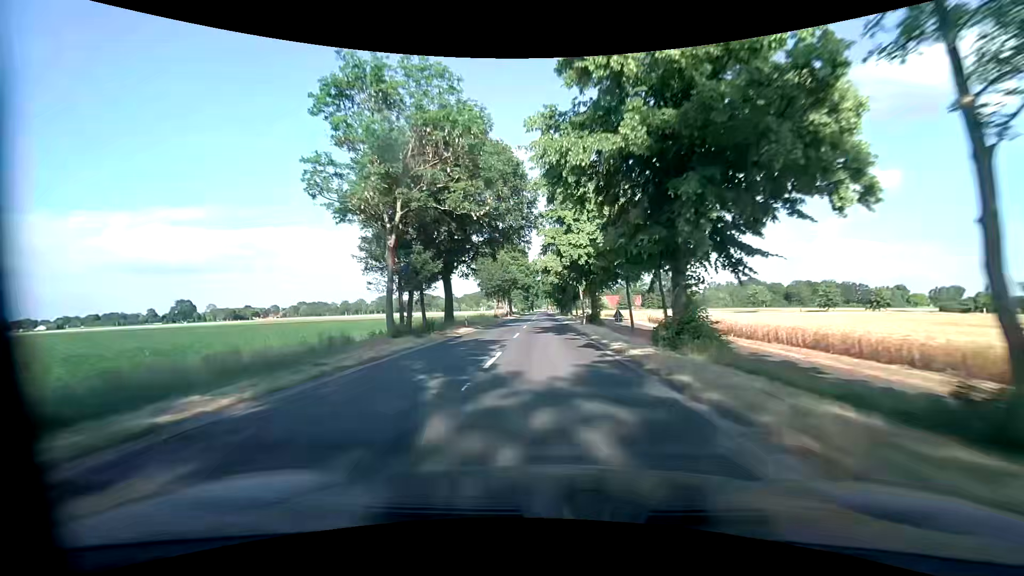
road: secondary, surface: asphalt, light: Day
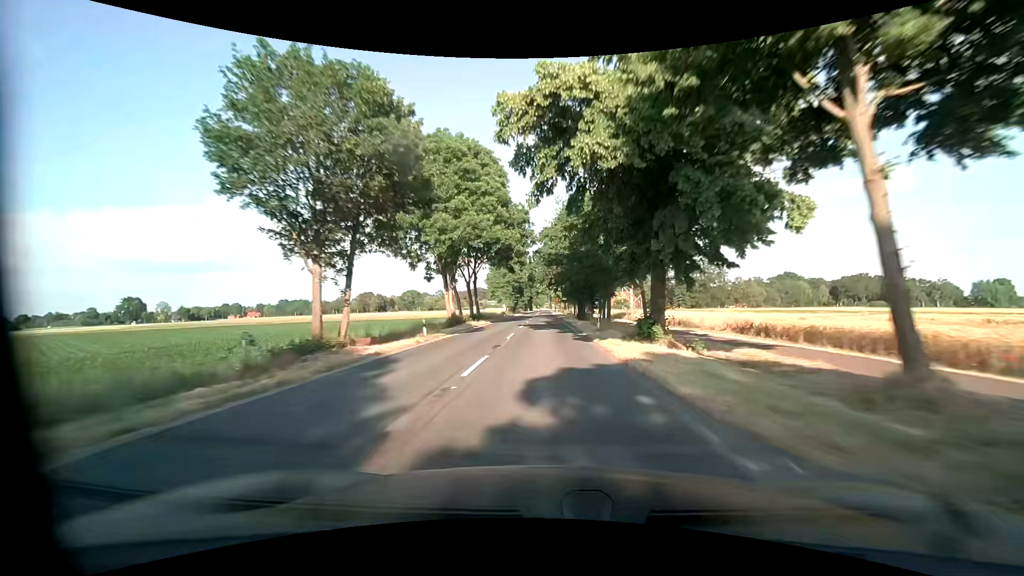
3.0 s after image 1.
(-0.2, +62.1) m; 0°
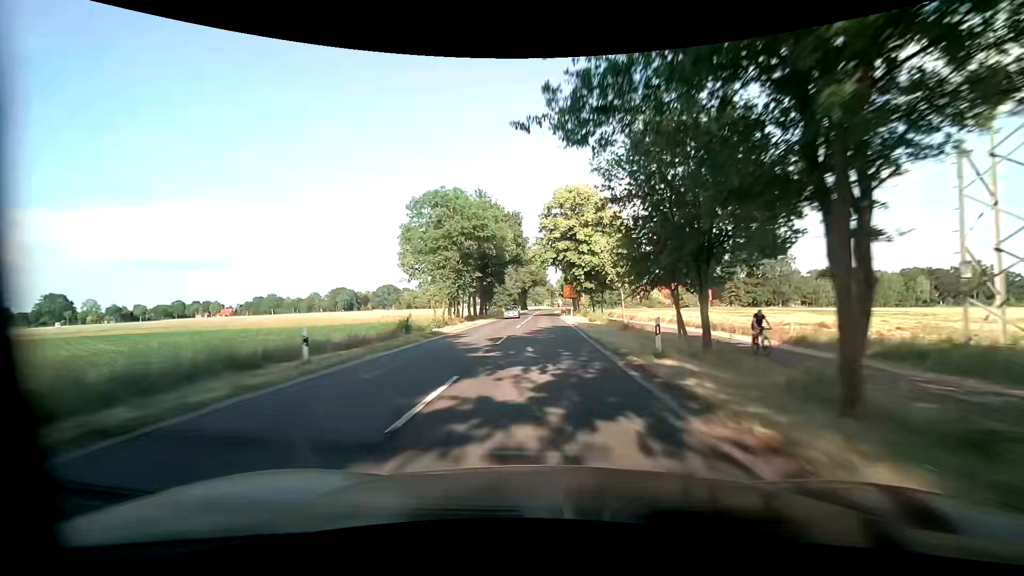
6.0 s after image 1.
(-0.2, +64.4) m; 0°
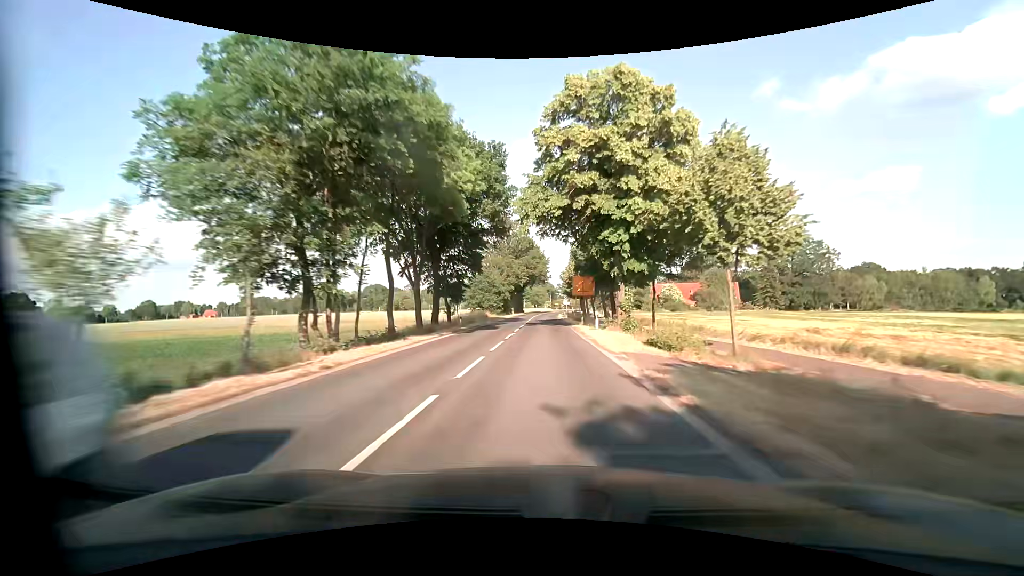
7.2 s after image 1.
(+0.1, +26.0) m; 0°
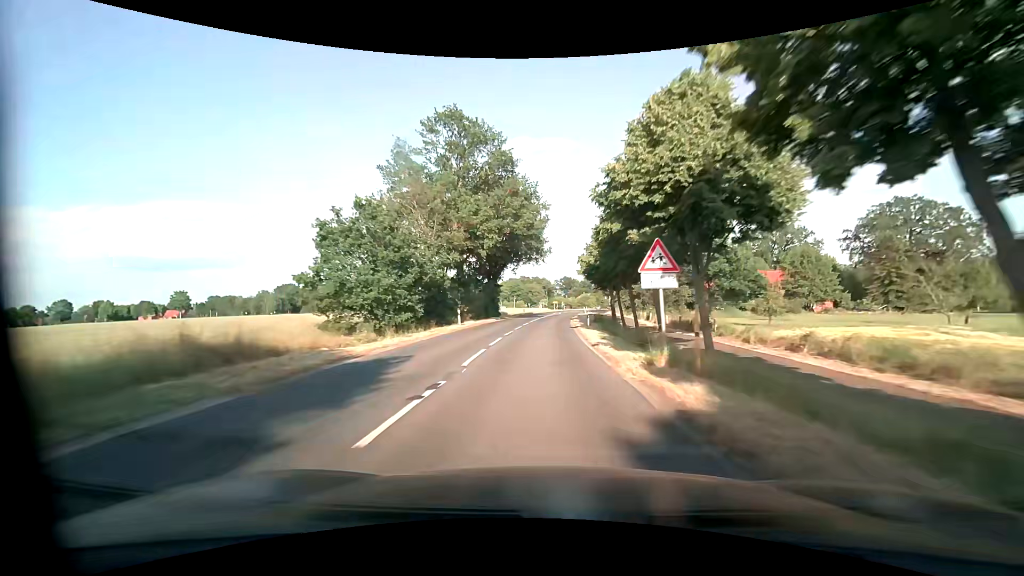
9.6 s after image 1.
(+0.2, +52.4) m; 0°
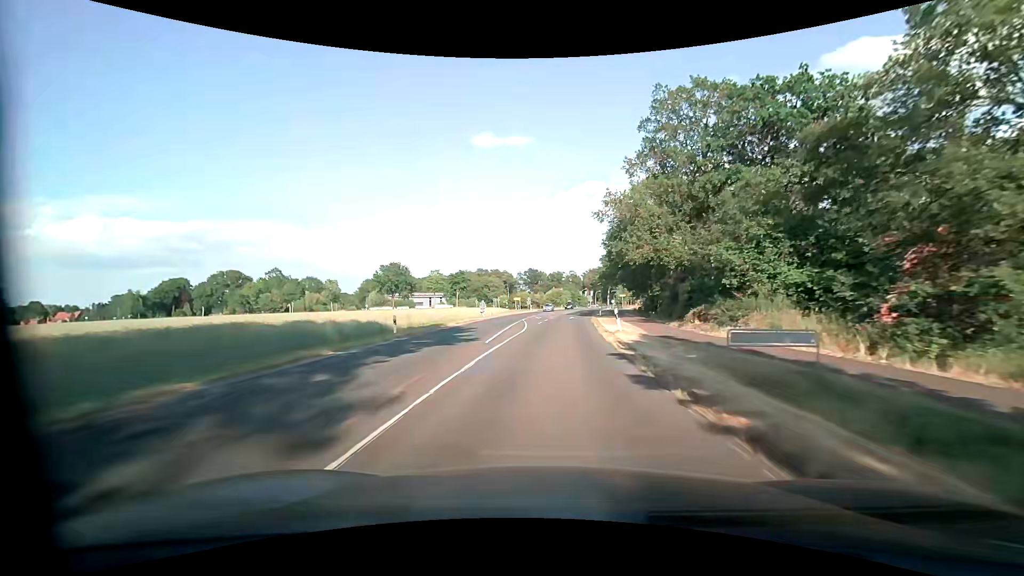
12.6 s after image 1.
(+1.8, +62.4) m; +4°
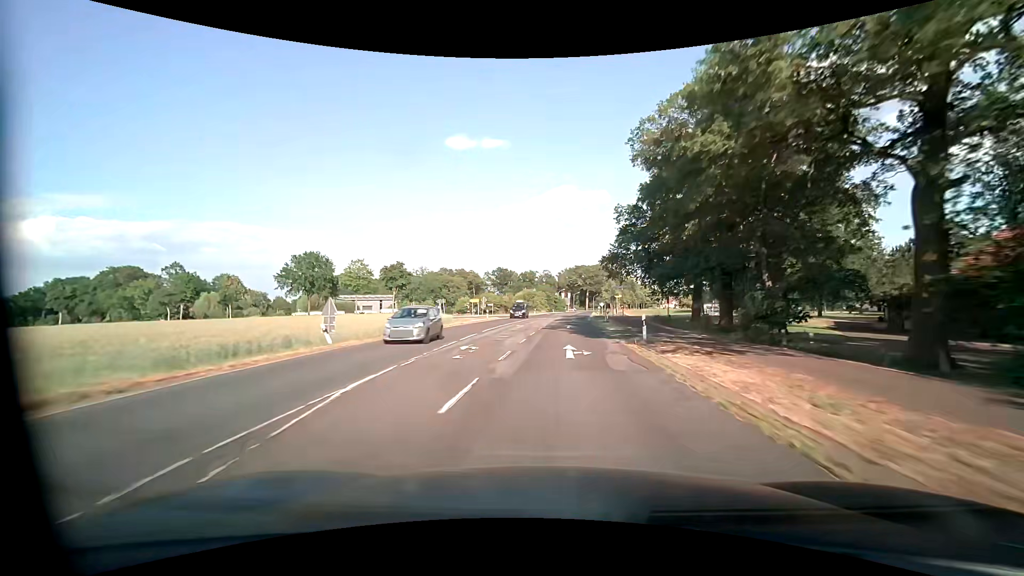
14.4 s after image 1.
(+1.2, +34.1) m; +4°
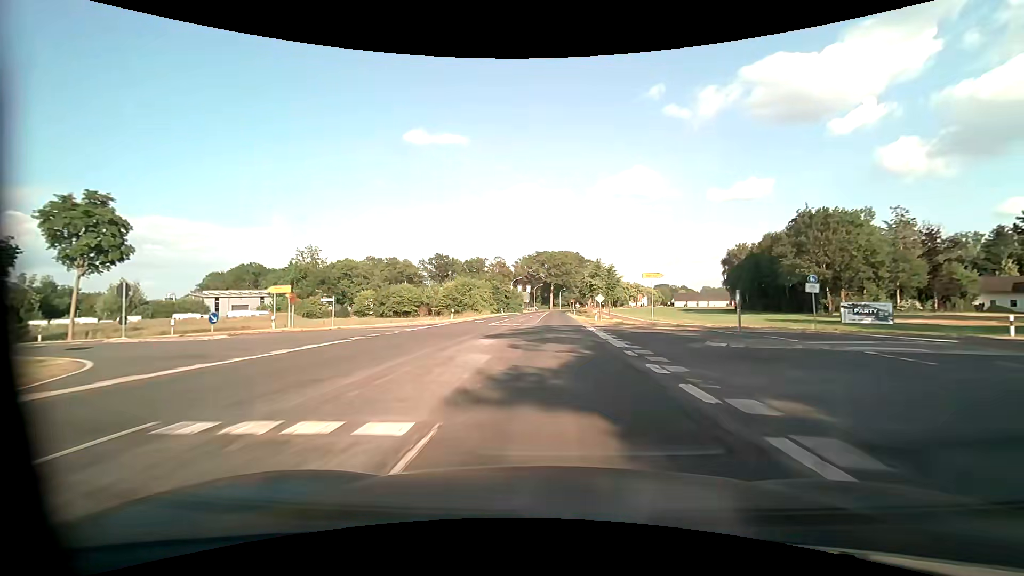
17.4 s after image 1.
(+2.7, +58.0) m; +5°
(0, +10) (0, +20) (+1, +30) (+1, +40) (+1, +50) (+1, +60) (+2, +70) (+2, +80) (+2, +90) (+3, +100) m
